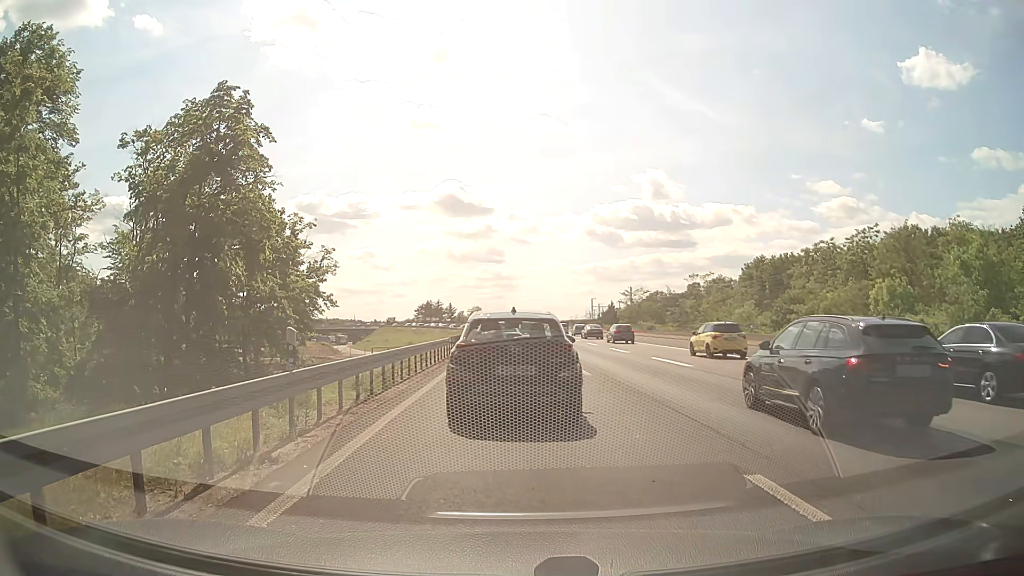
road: motorway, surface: asphalt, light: Day
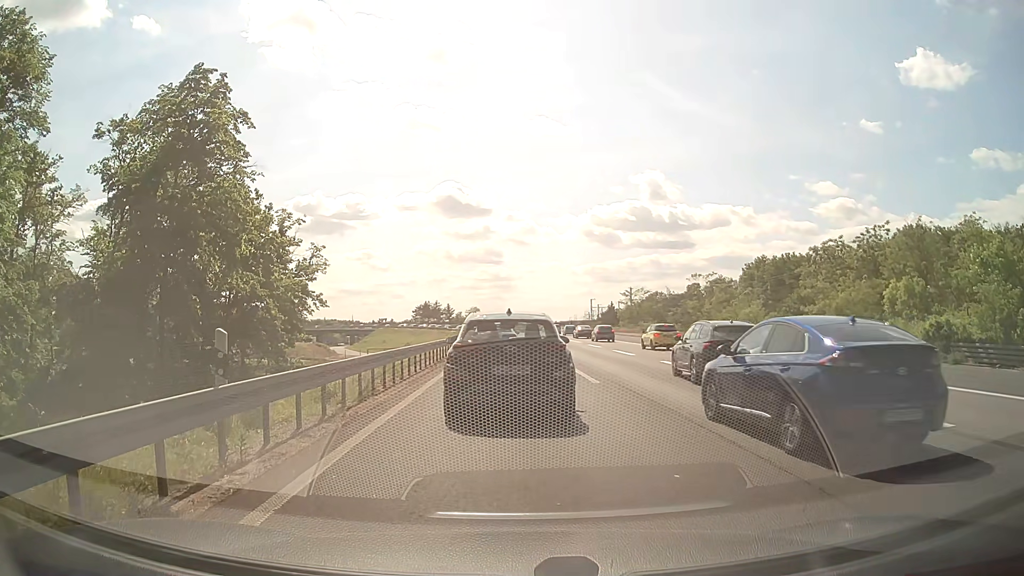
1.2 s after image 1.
(+0.1, +2.2) m; +2°
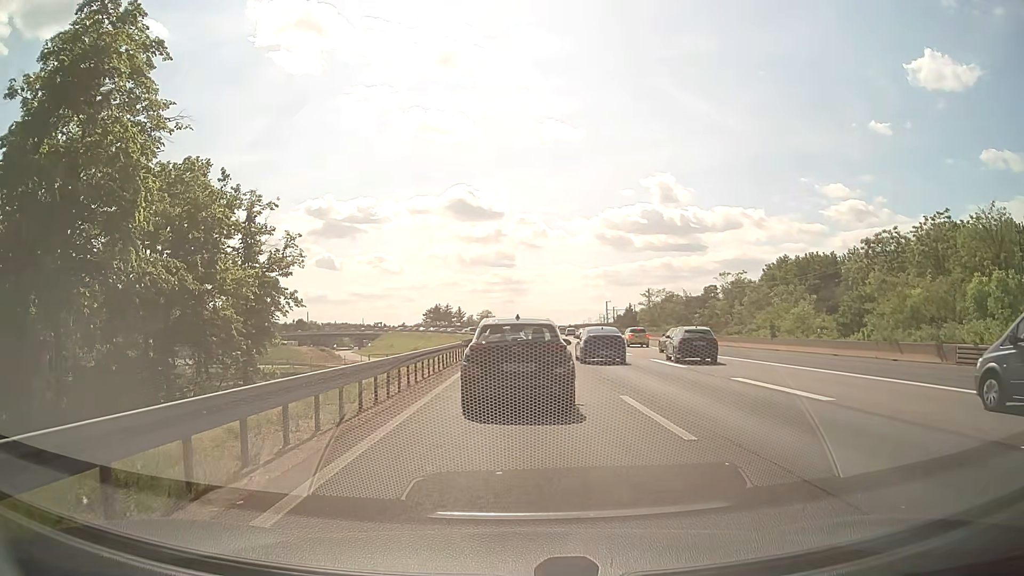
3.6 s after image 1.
(+0.1, +8.0) m; -1°
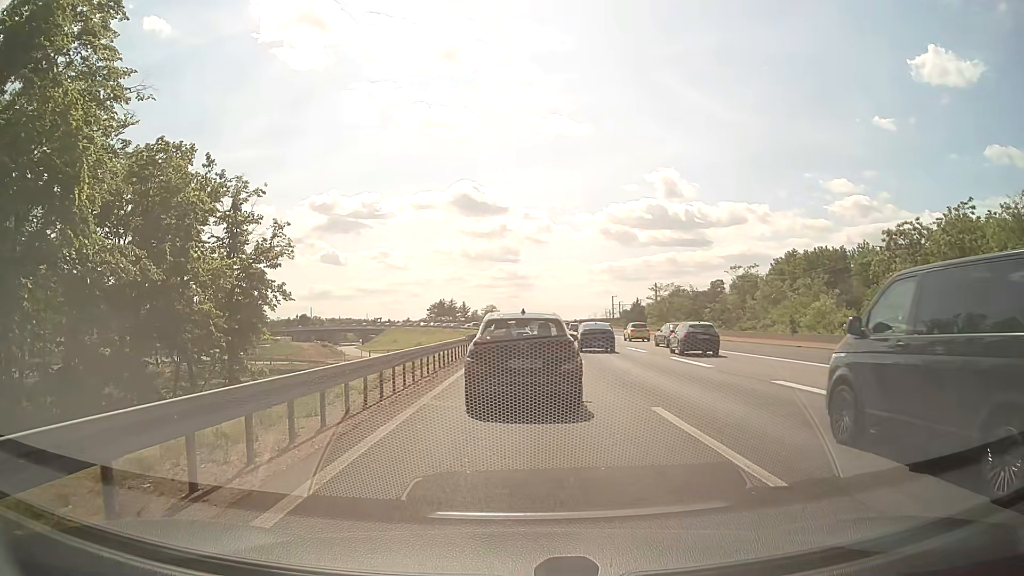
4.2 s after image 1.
(0.0, +2.8) m; 0°
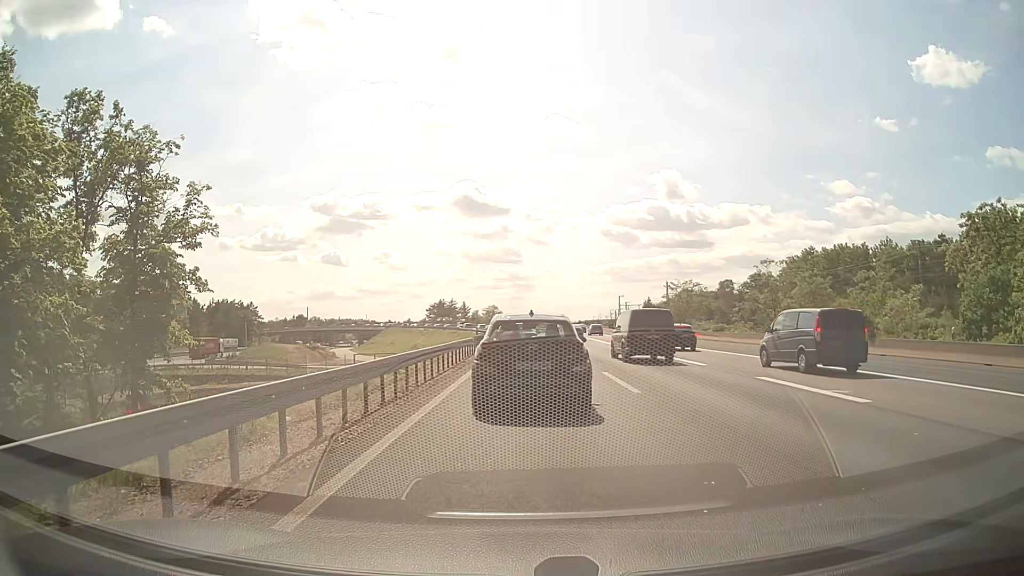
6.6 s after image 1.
(0.0, +10.1) m; 0°
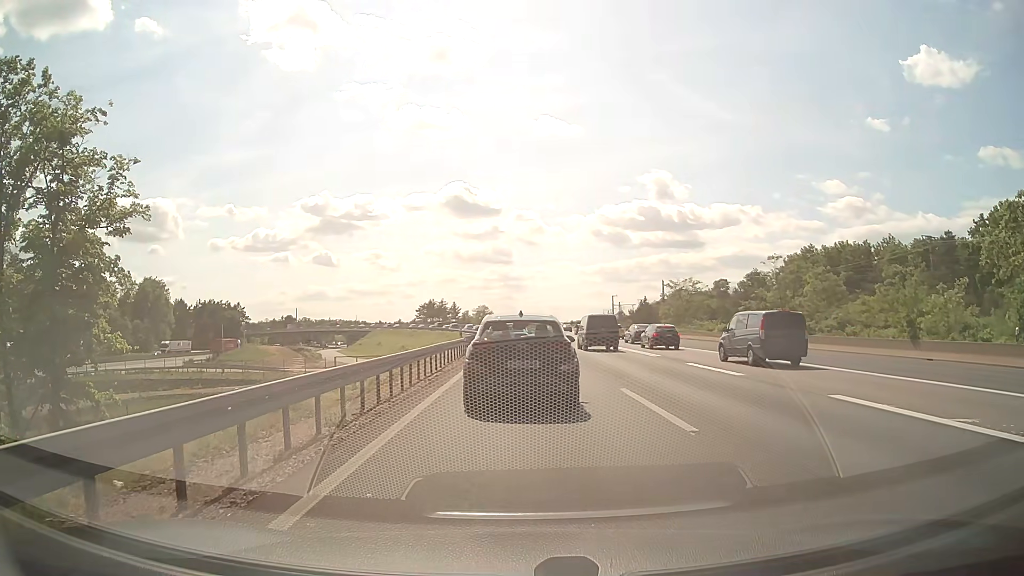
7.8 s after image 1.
(+0.1, +5.0) m; +2°
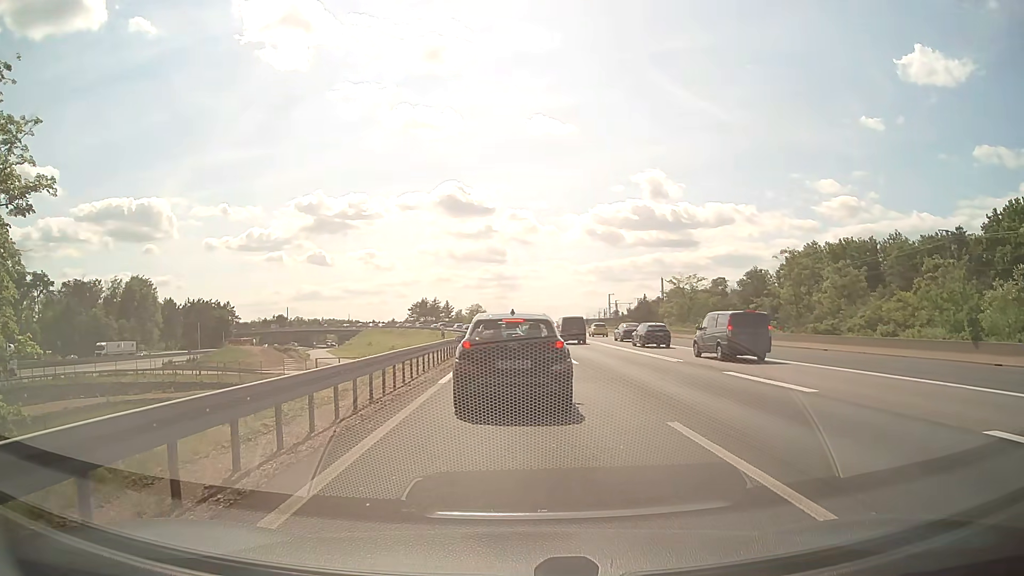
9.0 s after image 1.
(0.0, +5.3) m; 0°
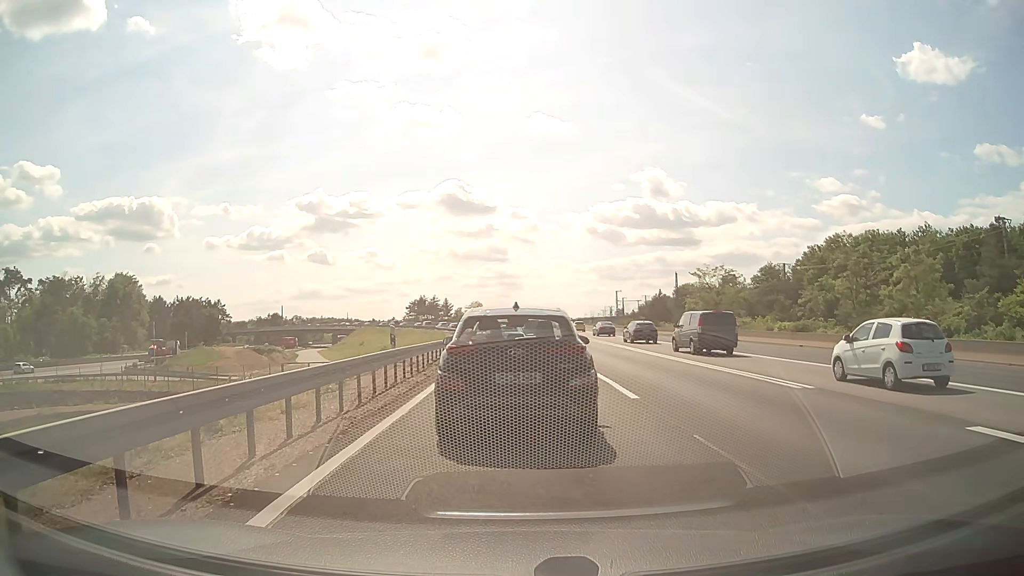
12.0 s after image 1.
(0.0, +11.2) m; +1°
(0, +10) (0, +20) (-1, +30) (-1, +40) (-1, +50) (-2, +60) (-3, +70) (-4, +80) (-5, +90) (-6, +100) m
